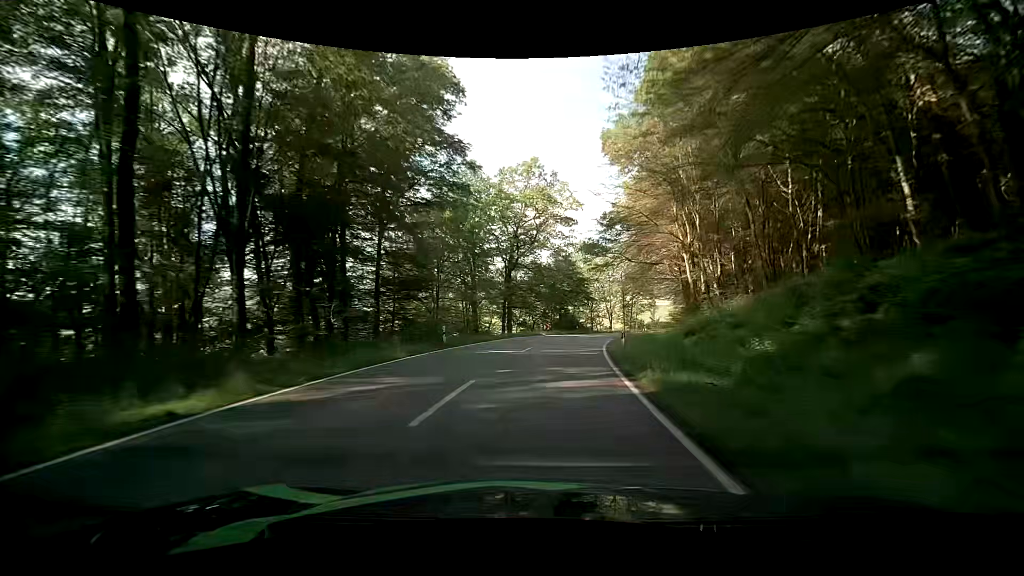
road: tertiary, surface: asphalt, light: Day
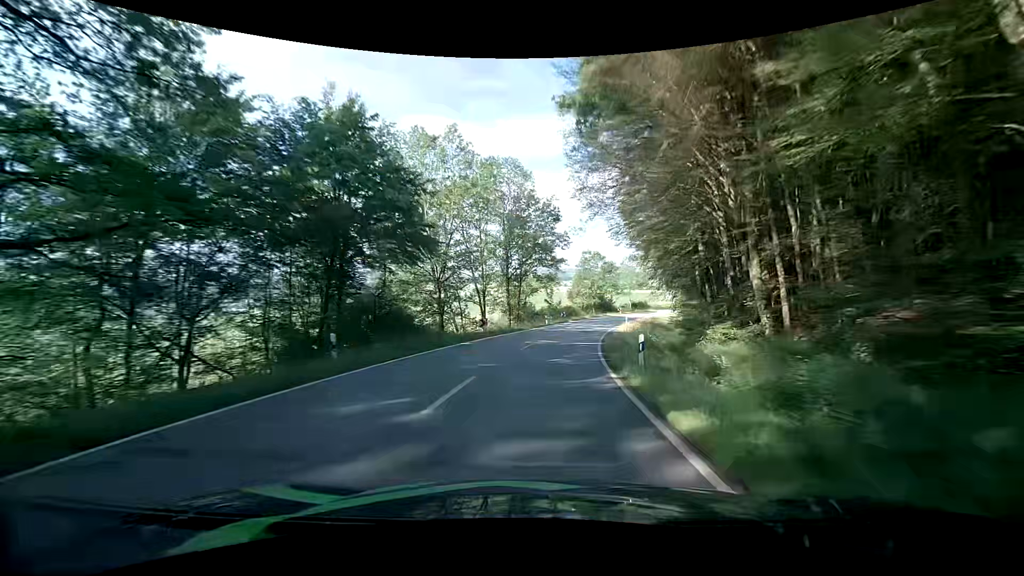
(+6.5, +48.3) m; +15°
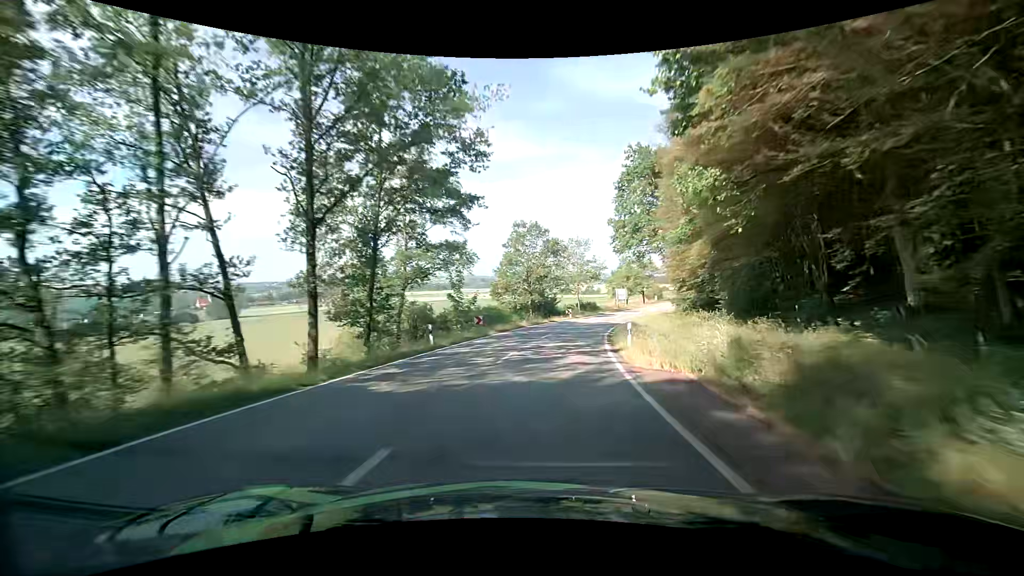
(+2.4, +30.9) m; +9°
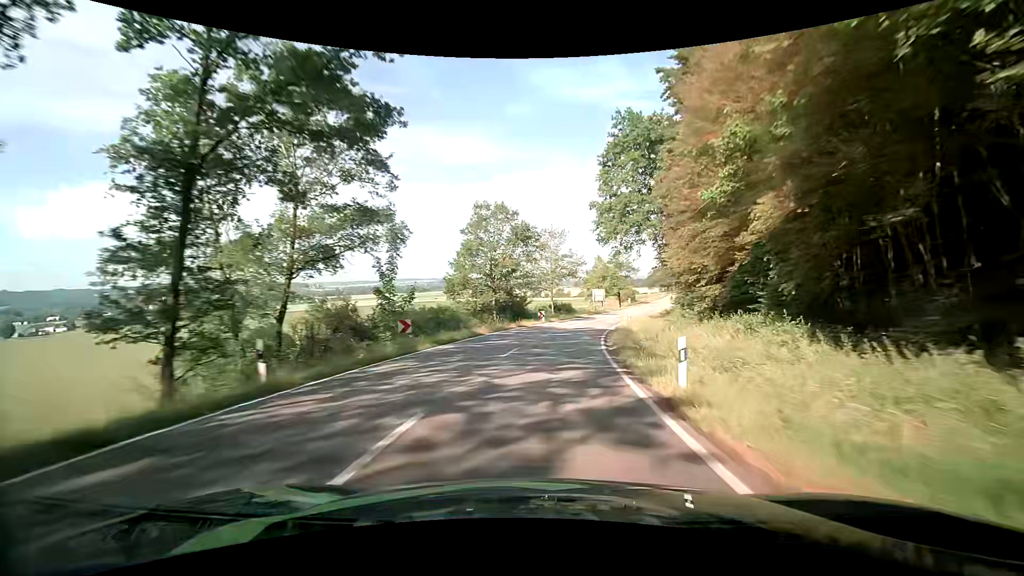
(+0.3, +10.7) m; +3°
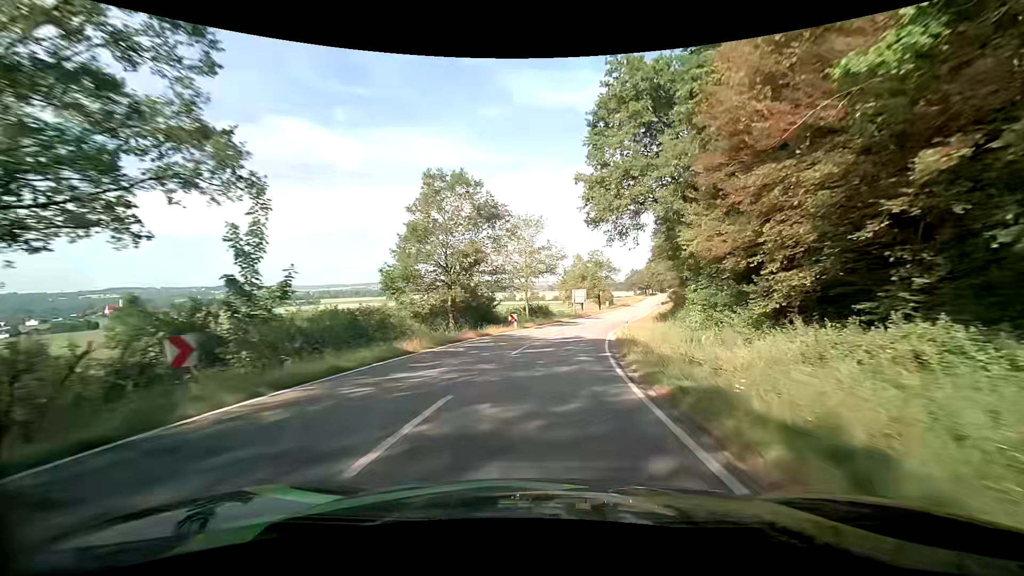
(+0.4, +10.7) m; +4°
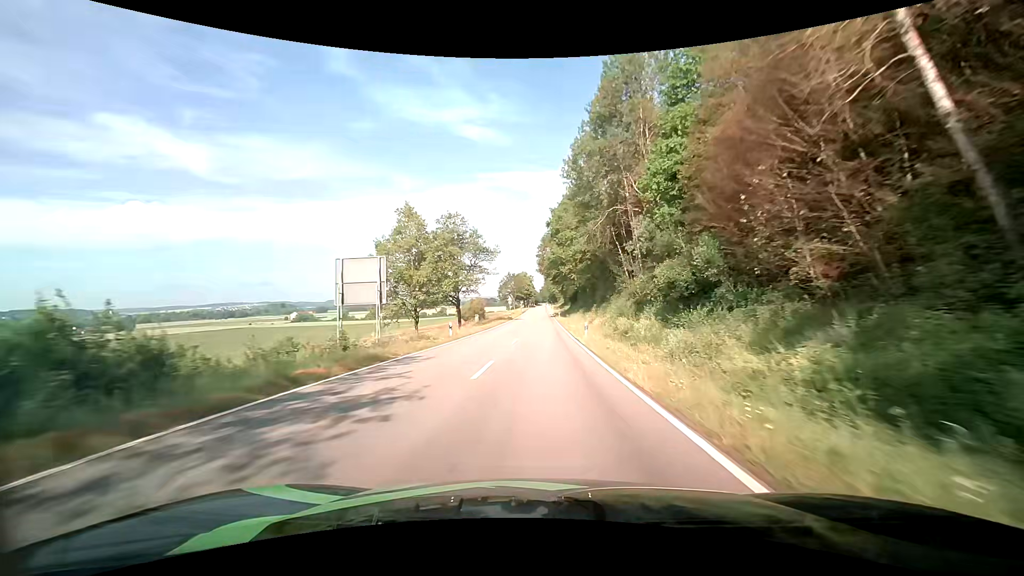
(+7.9, +54.9) m; +15°
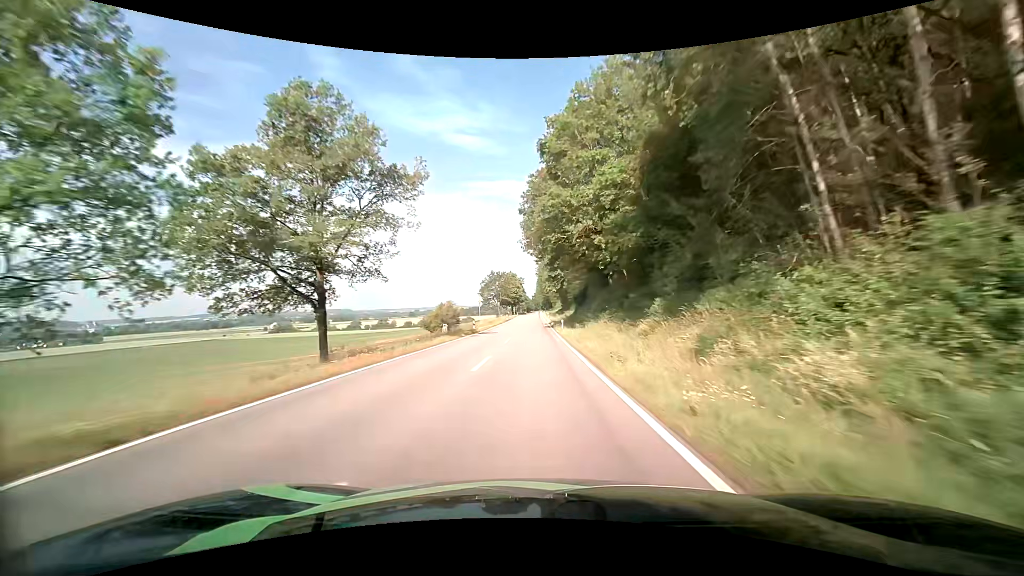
(+0.6, +35.8) m; +1°
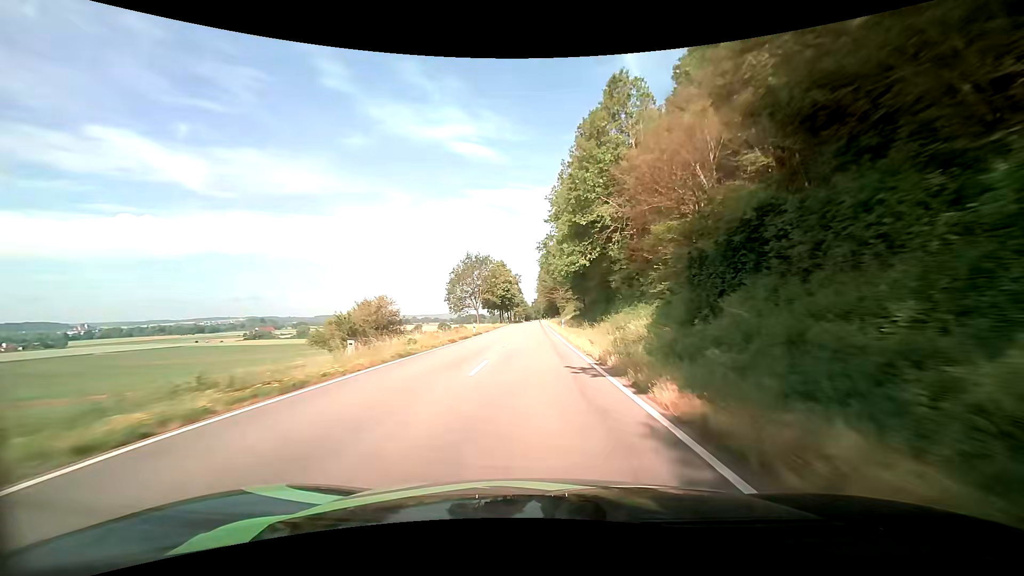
(-0.4, +50.9) m; 0°
(0, +10) (0, +20) (0, +30) (0, +40) (0, +50) (0, +60) (0, +70) (0, +80) (0, +90) (0, +100) m
